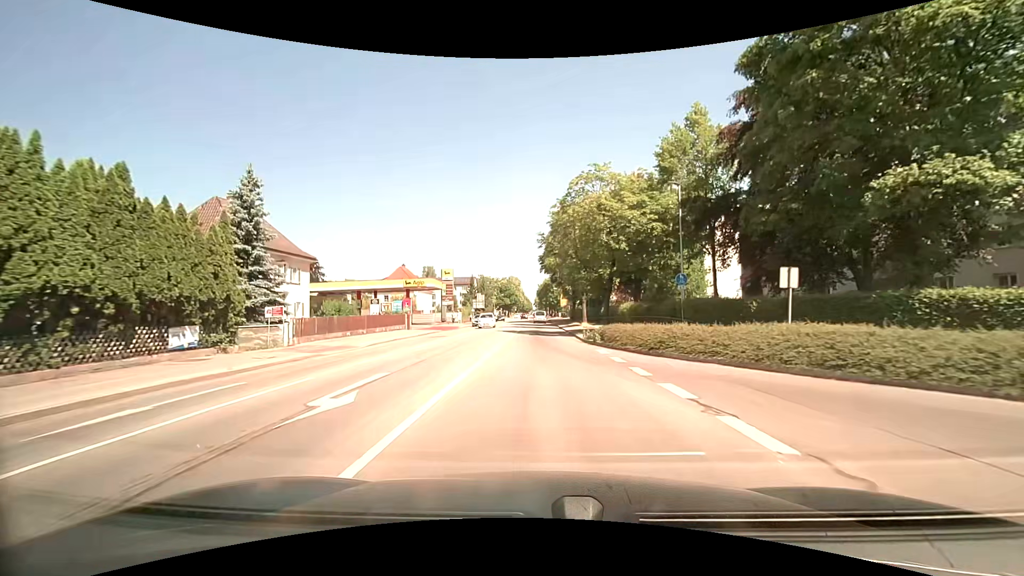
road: secondary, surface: asphalt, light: Day
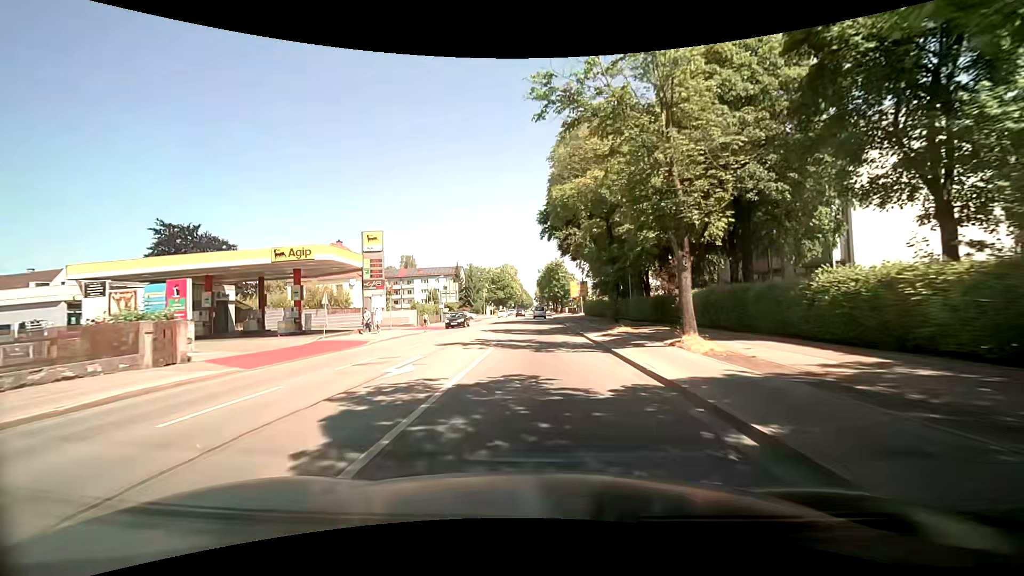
(+0.2, +31.4) m; 0°
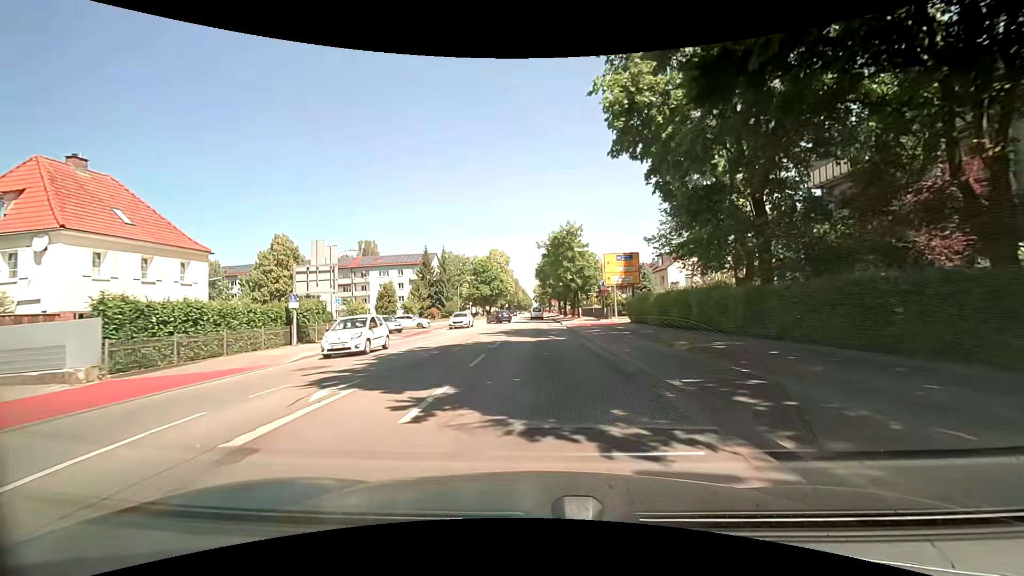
(+0.1, +38.0) m; 0°
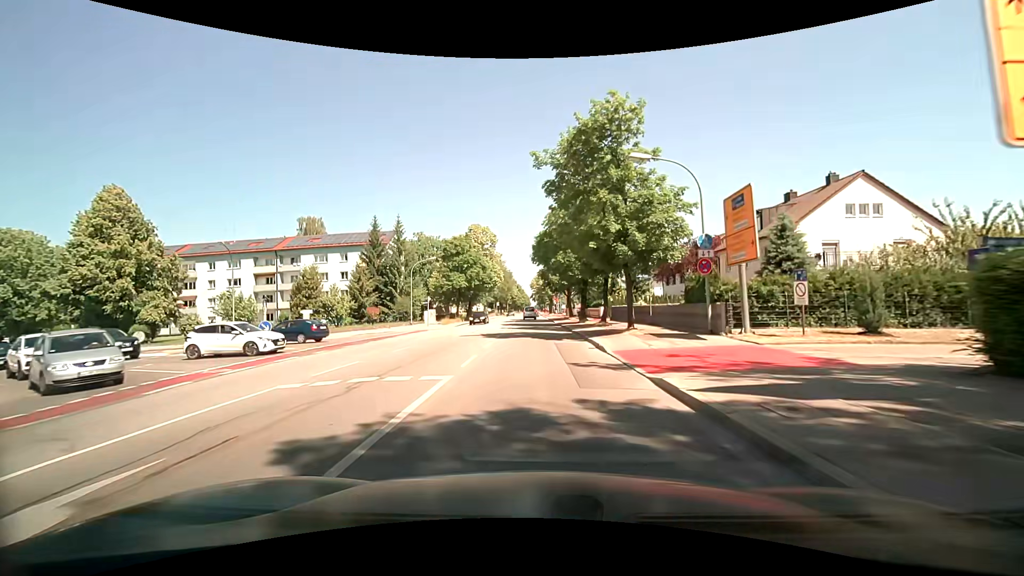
(-0.1, +30.4) m; 0°
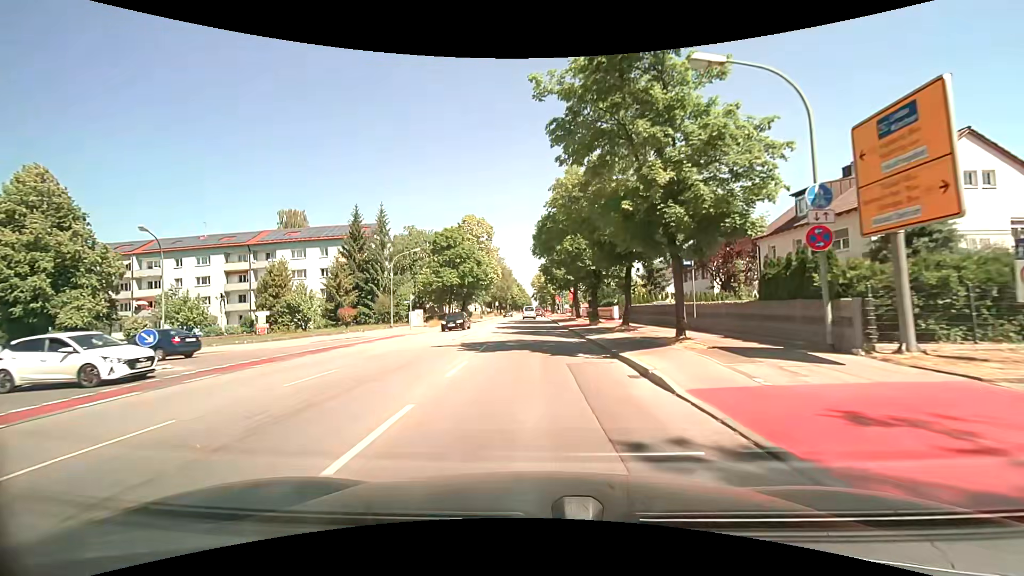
(0.0, +7.7) m; 0°
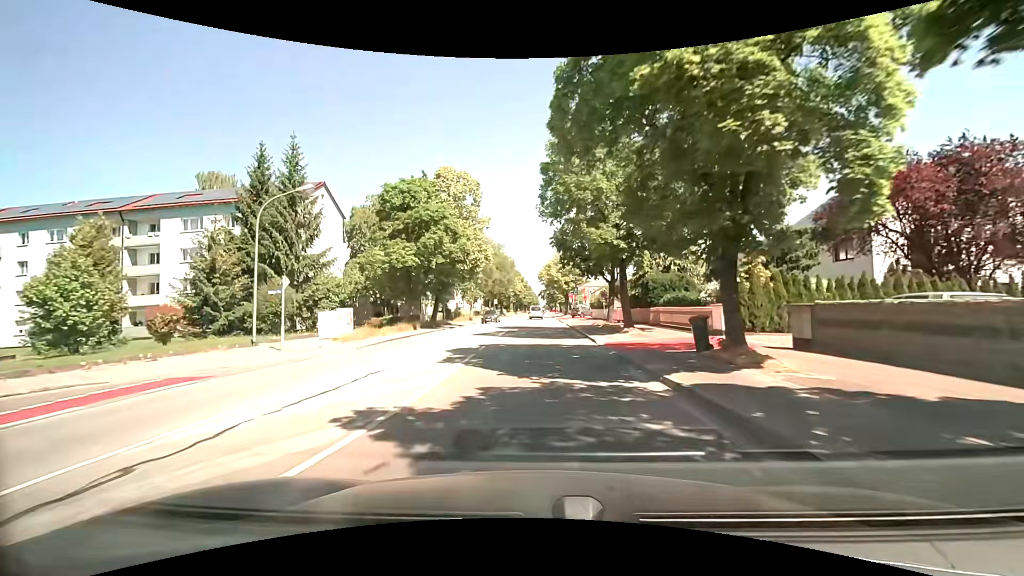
(-0.2, +23.1) m; -1°
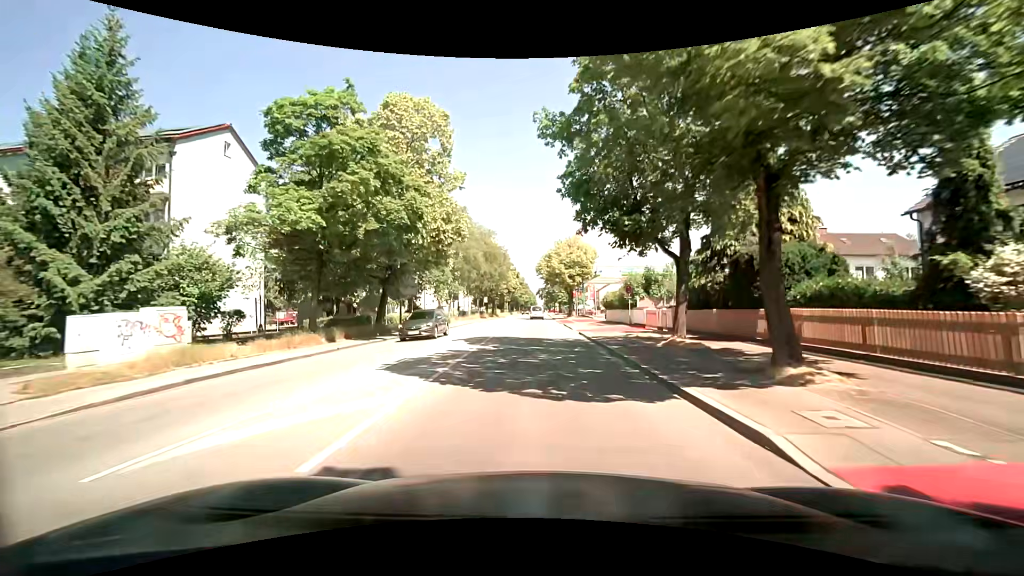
(-0.1, +15.5) m; 0°
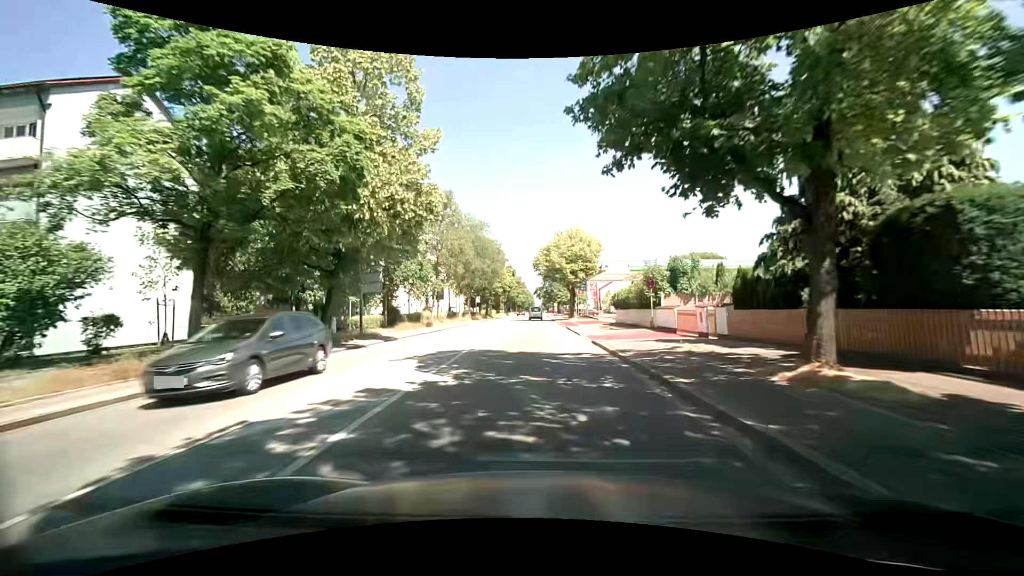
(0.0, +7.8) m; 0°
(0, +10) (0, +20) (0, +30) (0, +40) (+1, +50) (+1, +60) (+1, +70) (+1, +80) (+1, +90) (+1, +100) m
